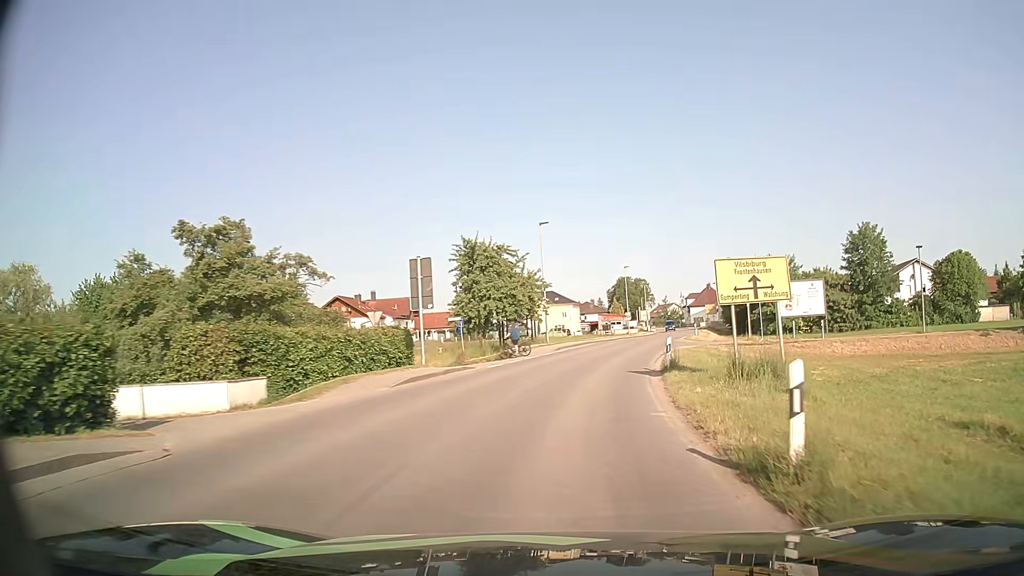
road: secondary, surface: asphalt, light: Day
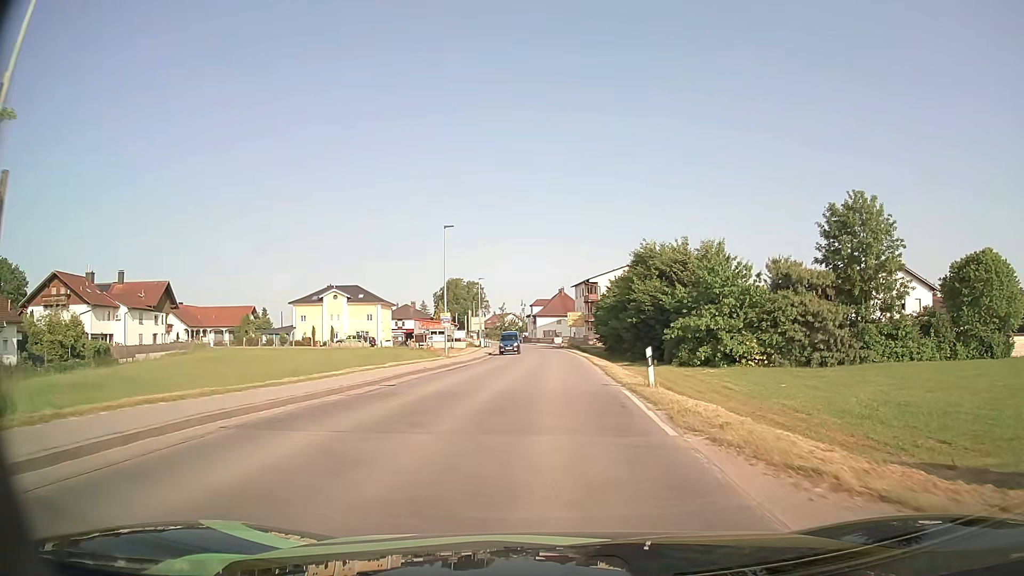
(+5.0, +38.2) m; +14°
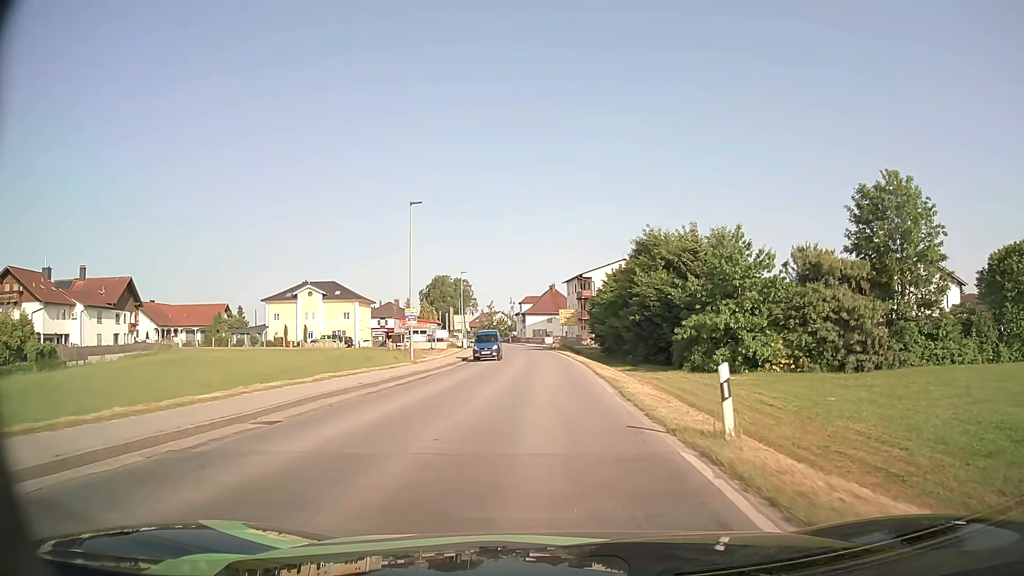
(+0.1, +7.8) m; +1°
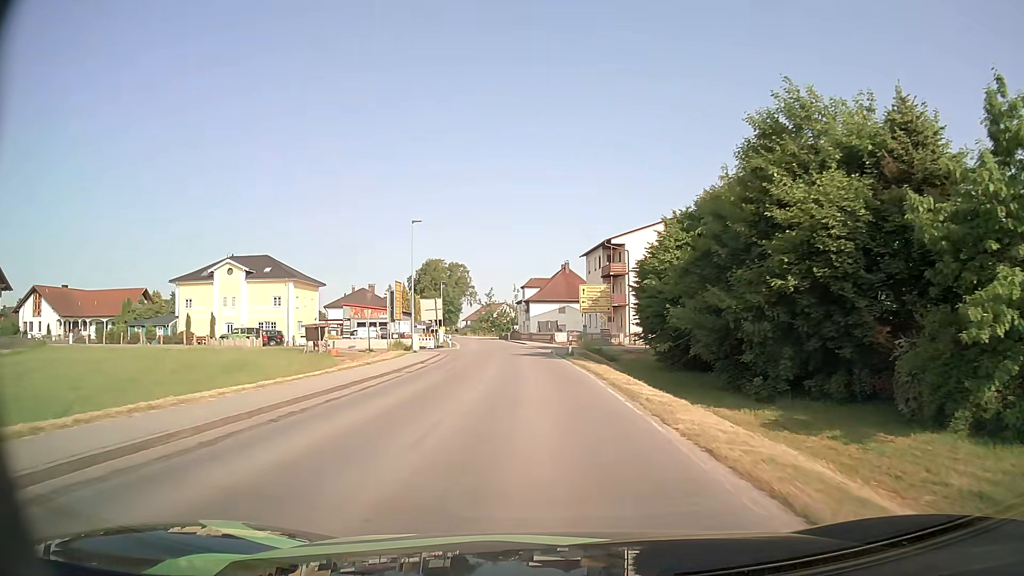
(0.0, +30.8) m; -1°
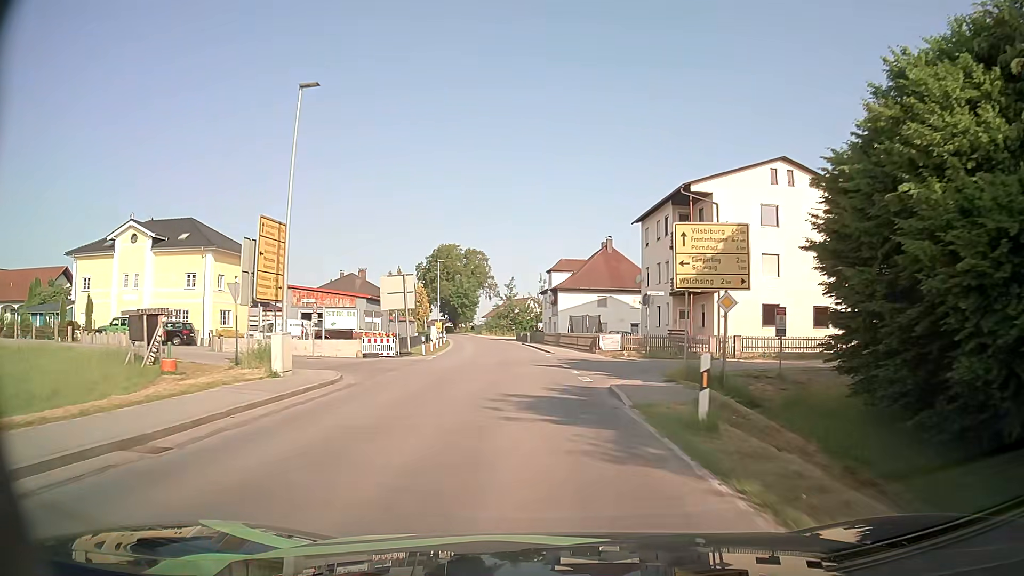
(-0.4, +24.9) m; -2°
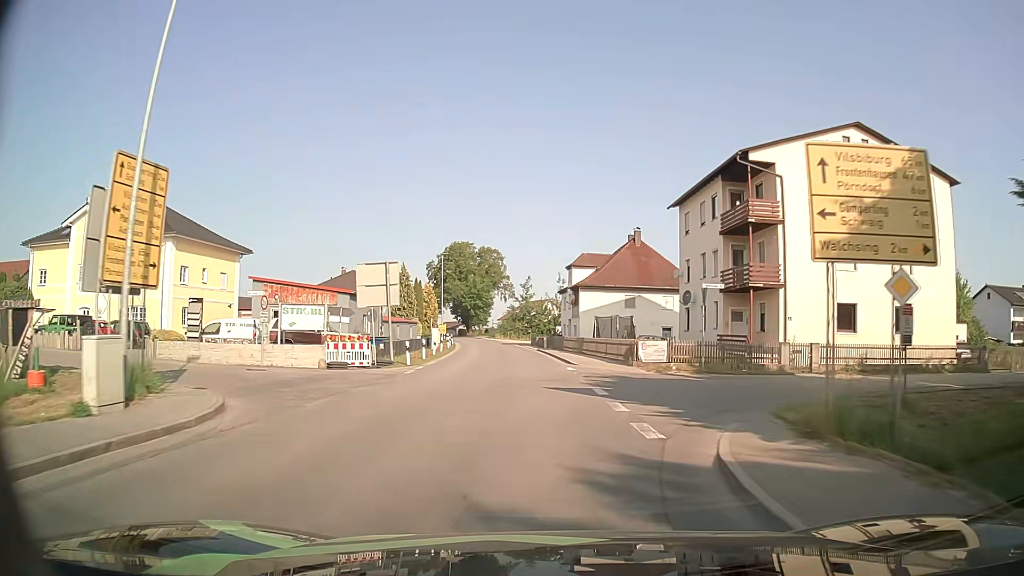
(-0.1, +8.5) m; -1°
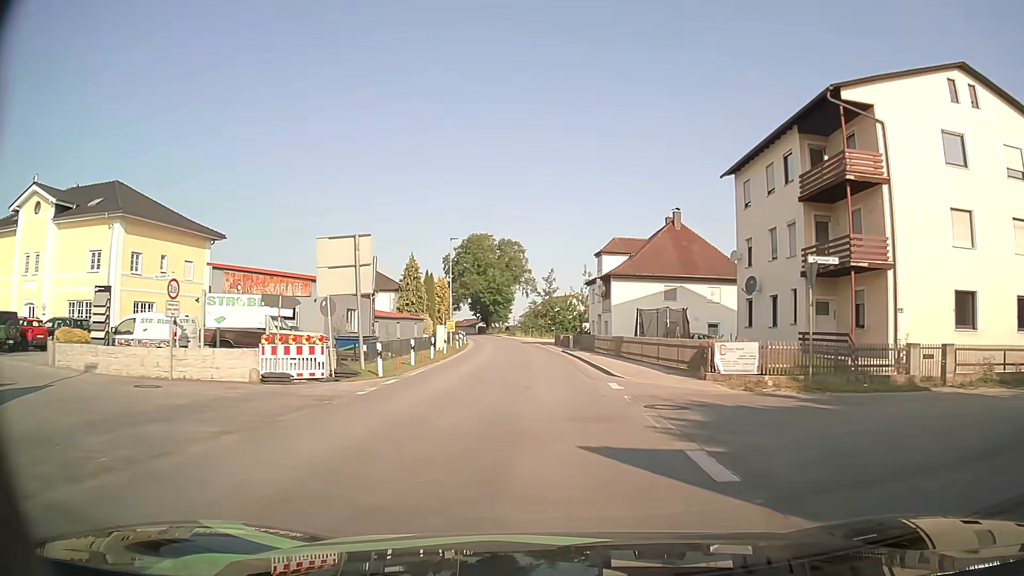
(-0.2, +8.6) m; -2°
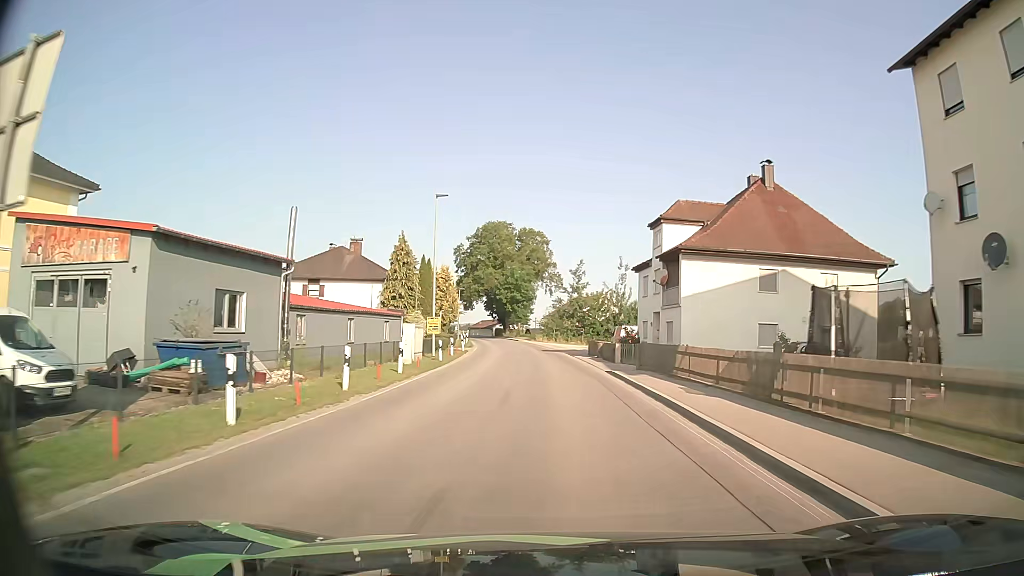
(-0.4, +17.3) m; -2°
(0, +10) (0, +20) (-1, +30) (-1, +40) (-2, +50) (-2, +60) (-3, +70) (-5, +80) (-6, +90) (-8, +99) m
